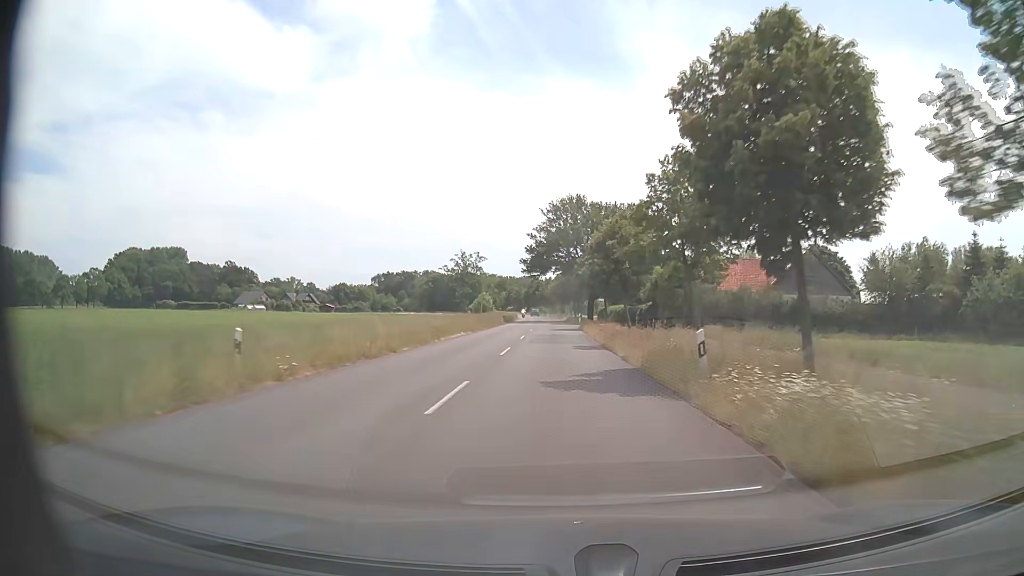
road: secondary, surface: asphalt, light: Day
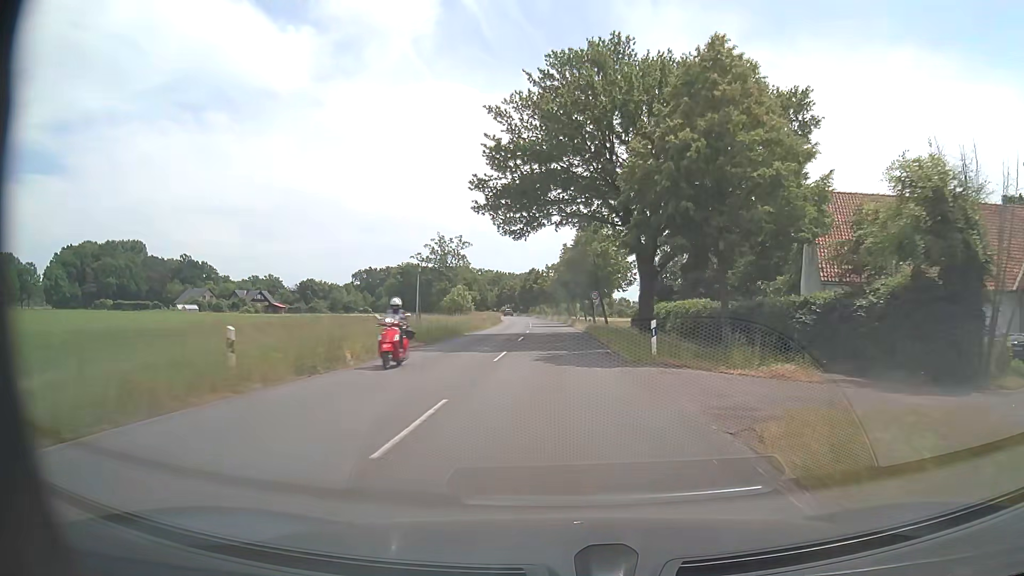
(-0.1, +50.5) m; -1°
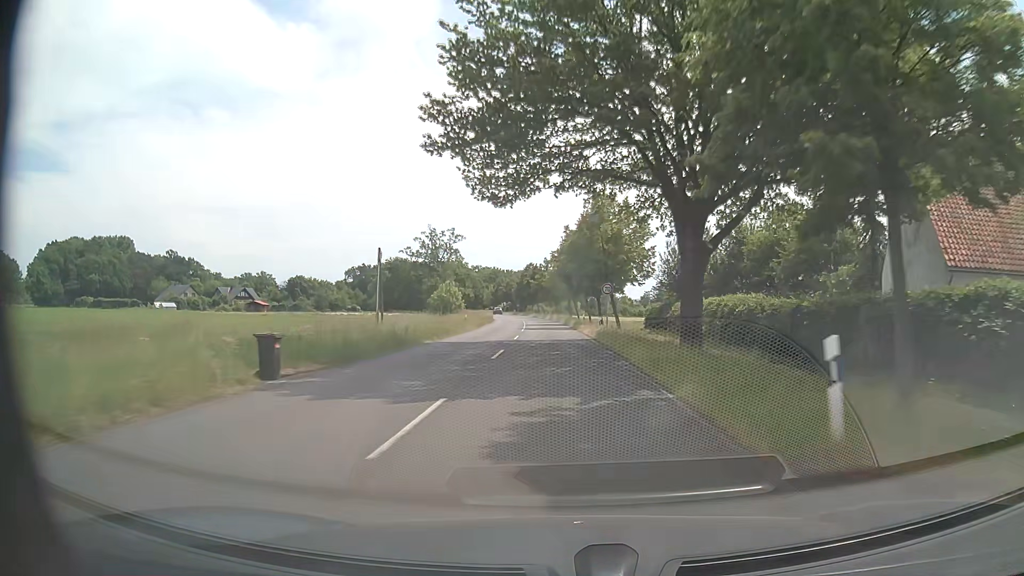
(+0.1, +12.1) m; 0°
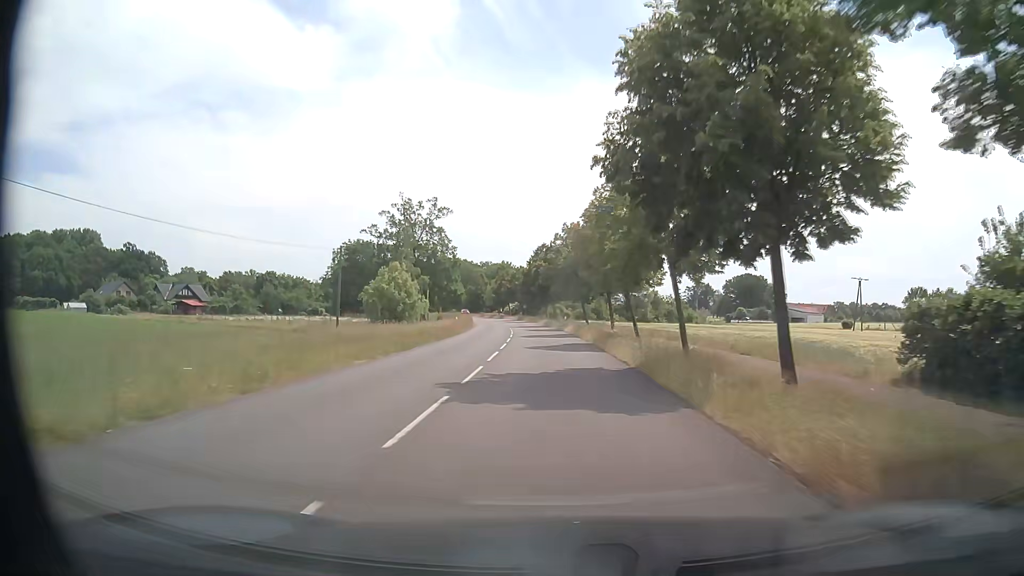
(-0.6, +47.3) m; -2°
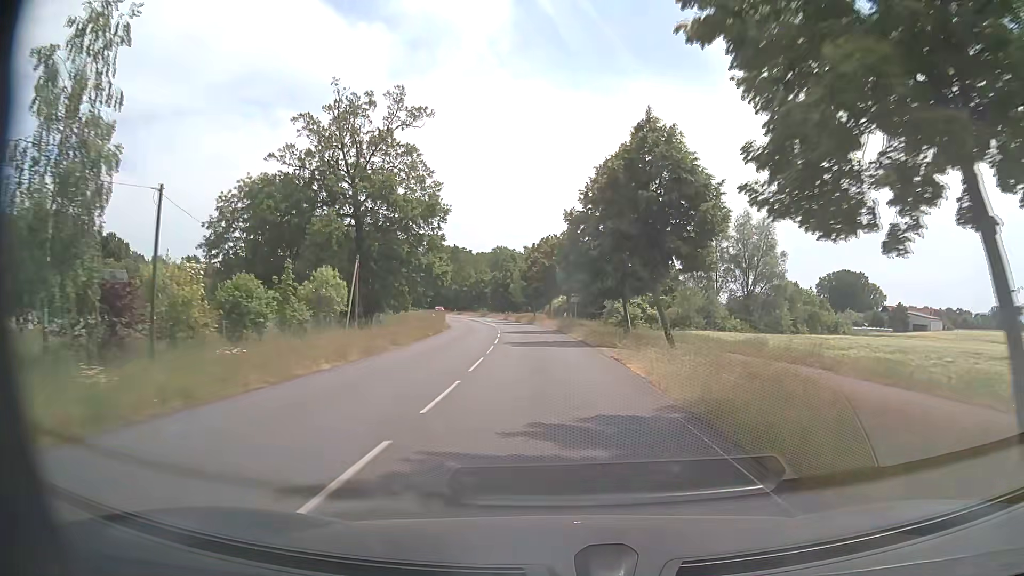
(-2.0, +57.9) m; -4°
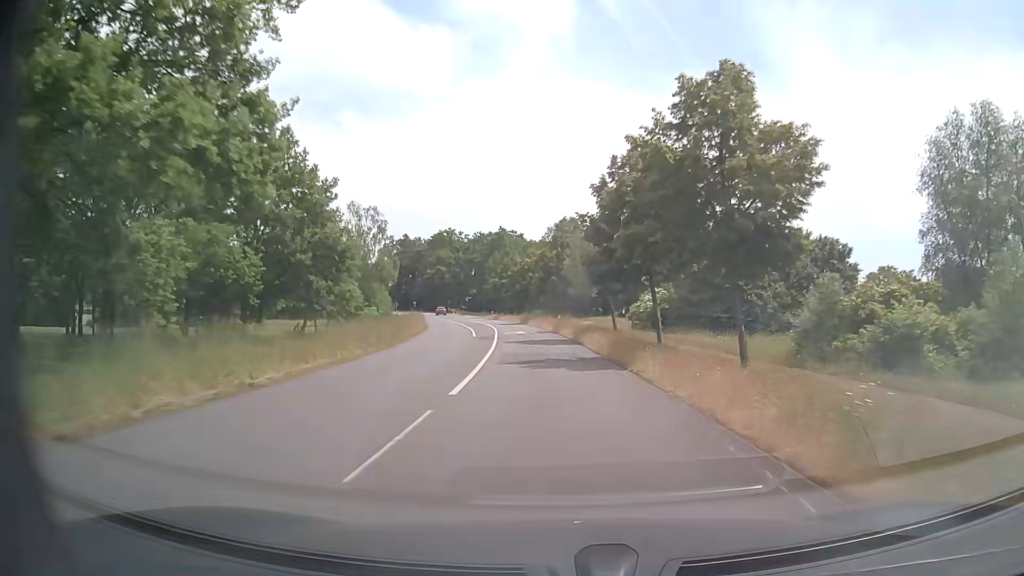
(-2.2, +45.9) m; -6°
